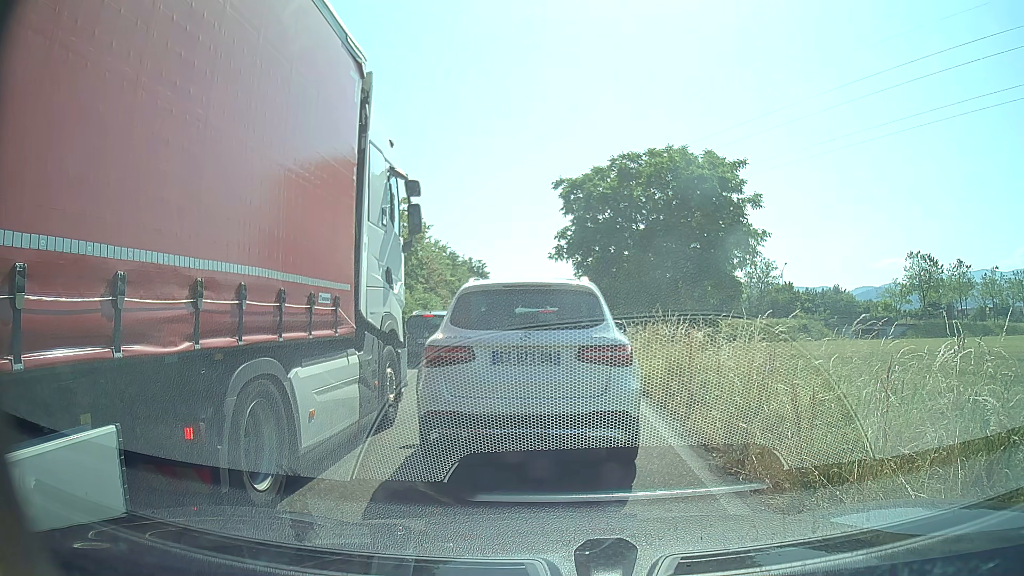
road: trunk_link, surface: asphalt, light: Day
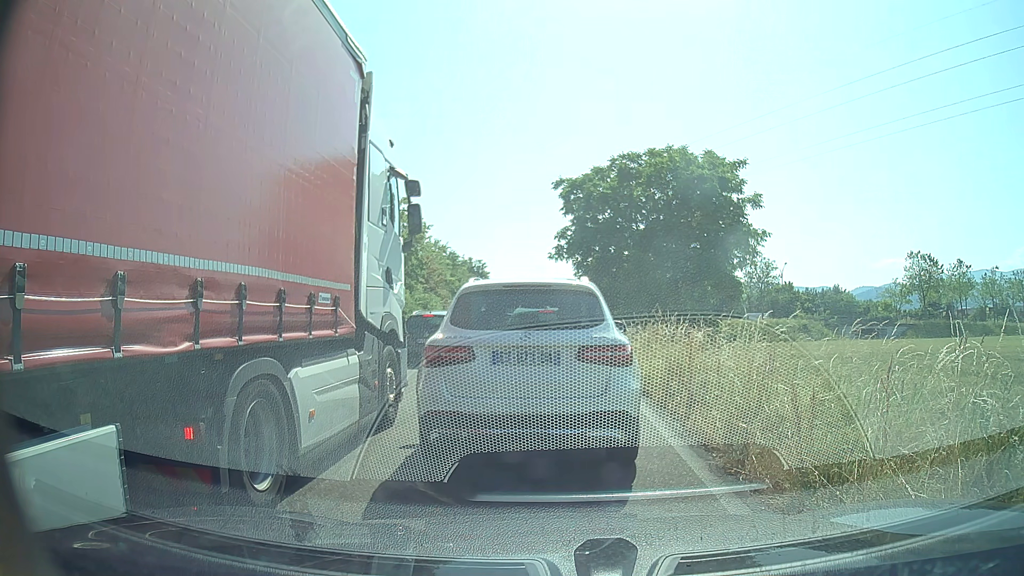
(0.0, 0.0) m; 0°
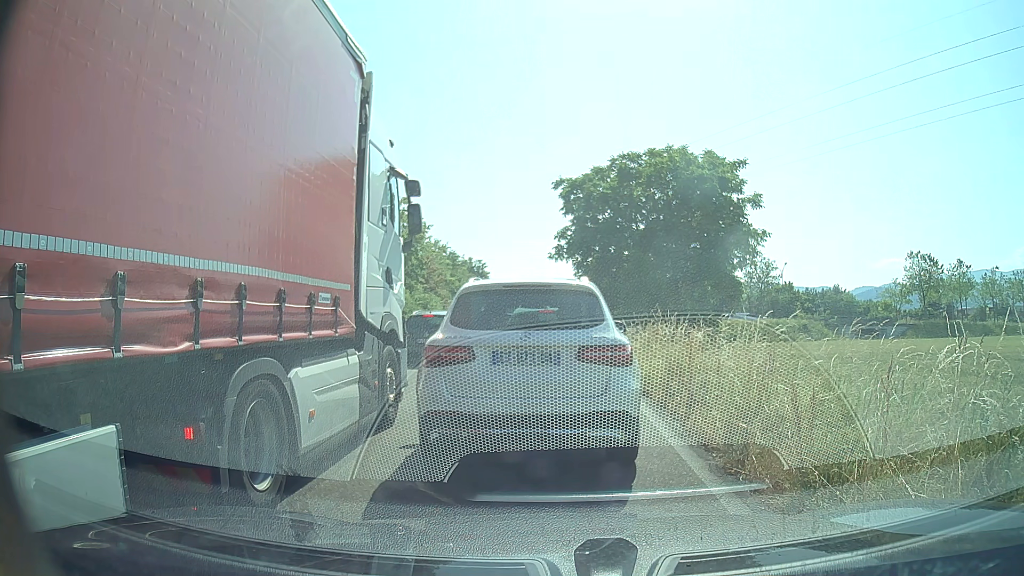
(0.0, 0.0) m; 0°
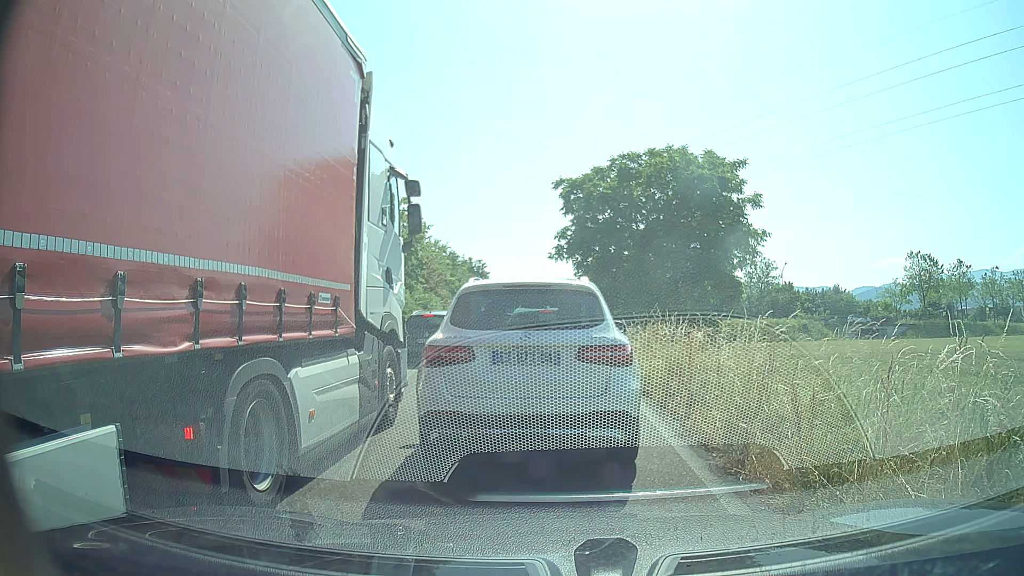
(0.0, 0.0) m; 0°
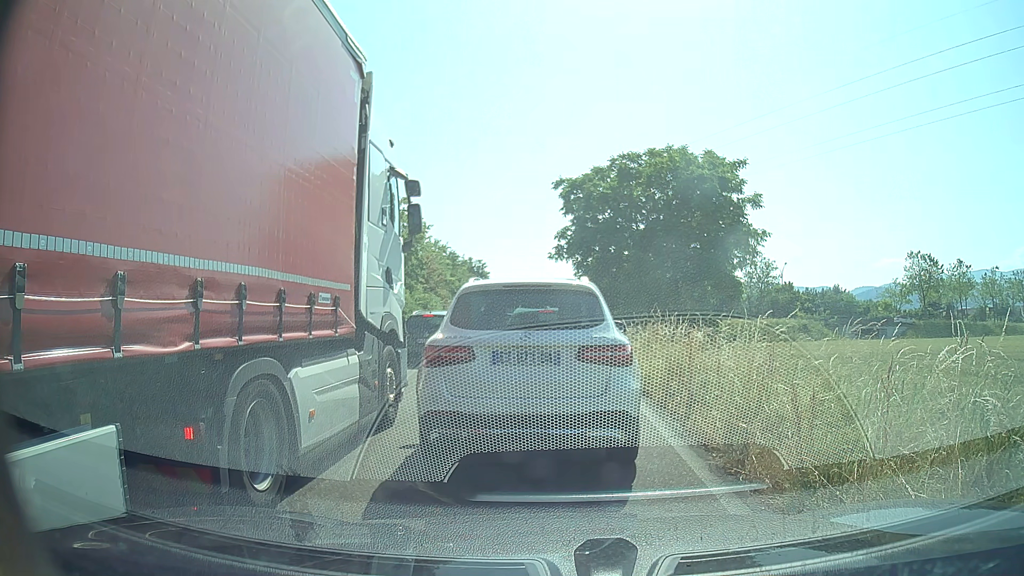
(0.0, 0.0) m; 0°
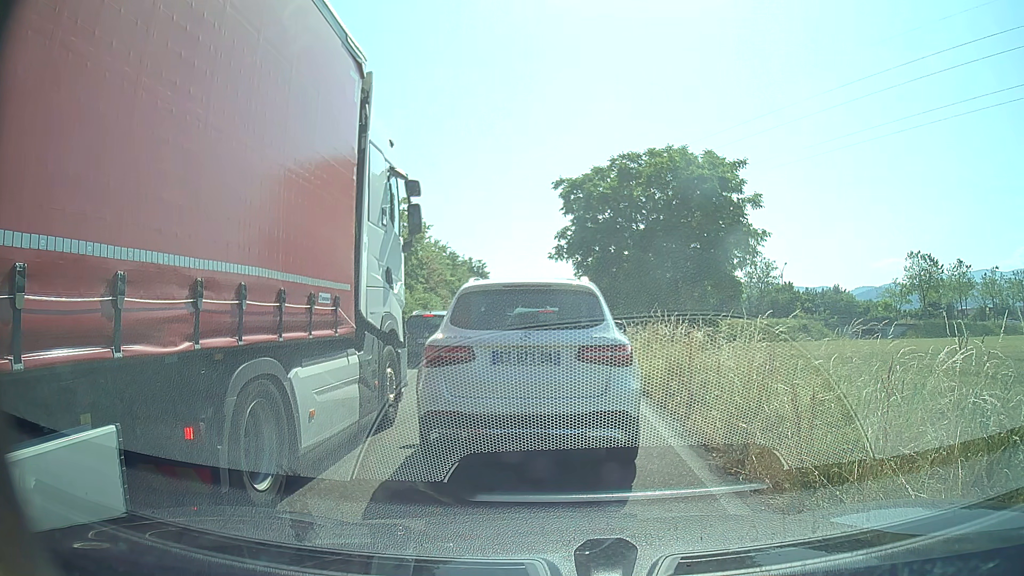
(0.0, 0.0) m; 0°
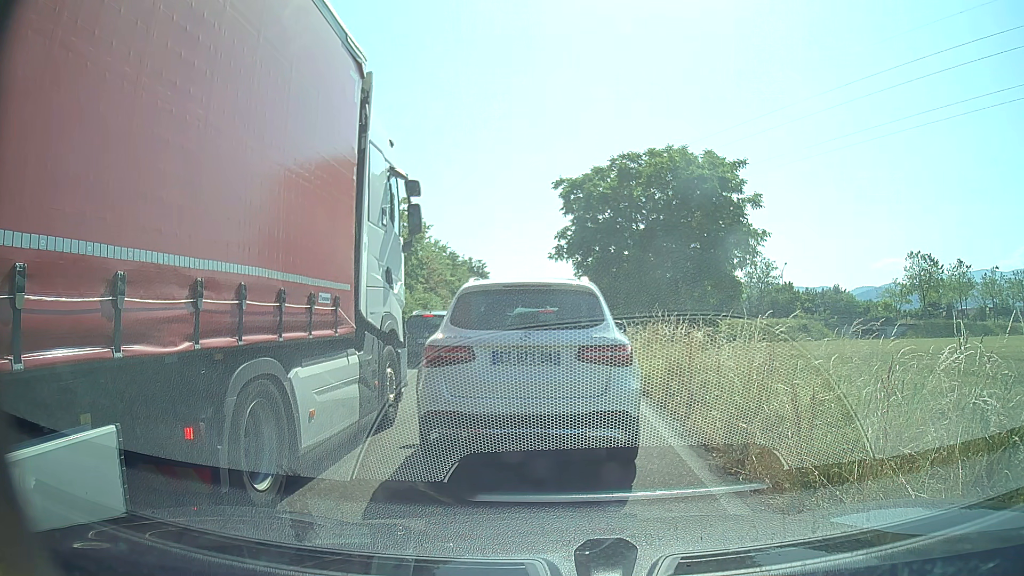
(0.0, 0.0) m; 0°
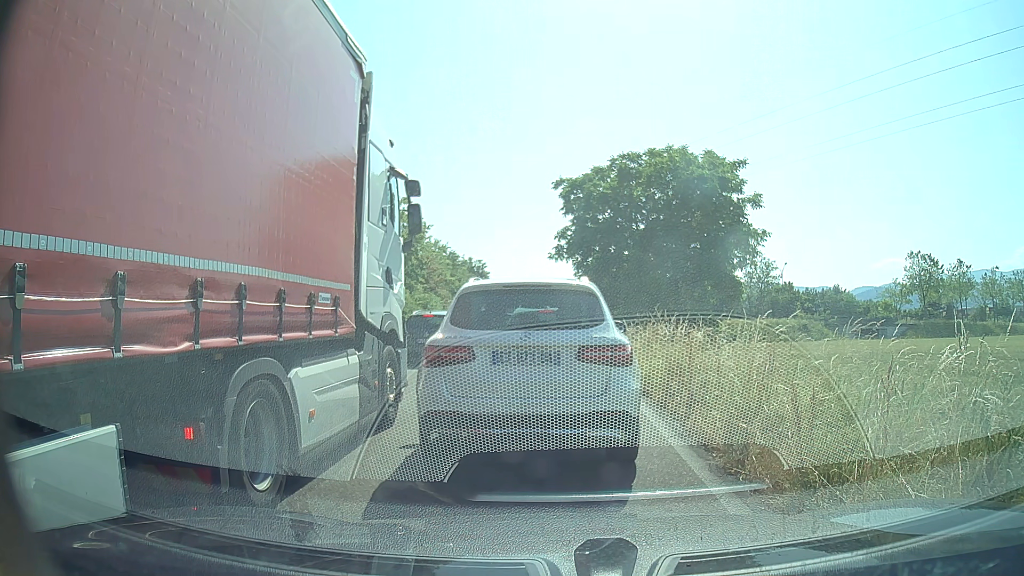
(0.0, 0.0) m; 0°
